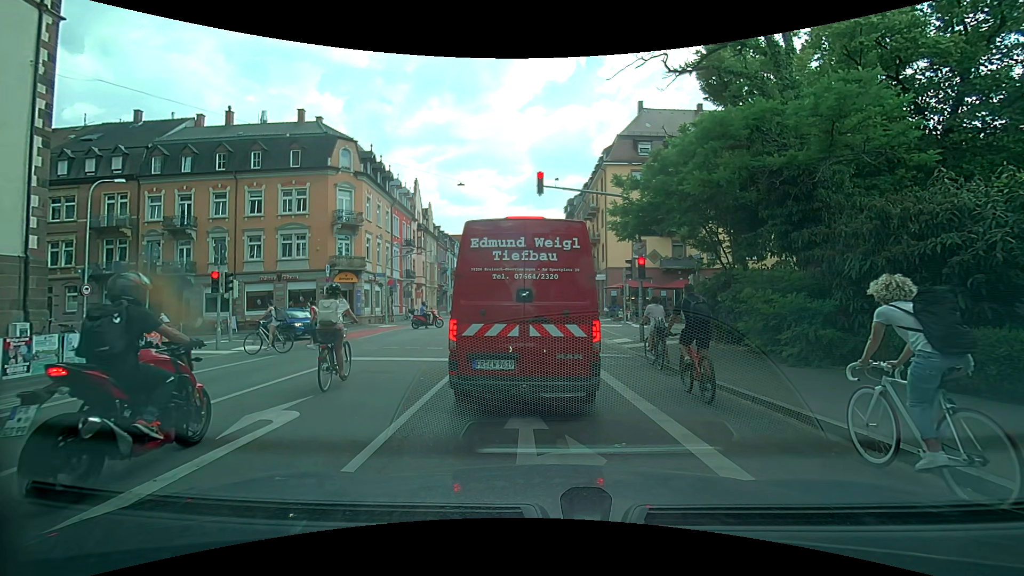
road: secondary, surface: asphalt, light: Day
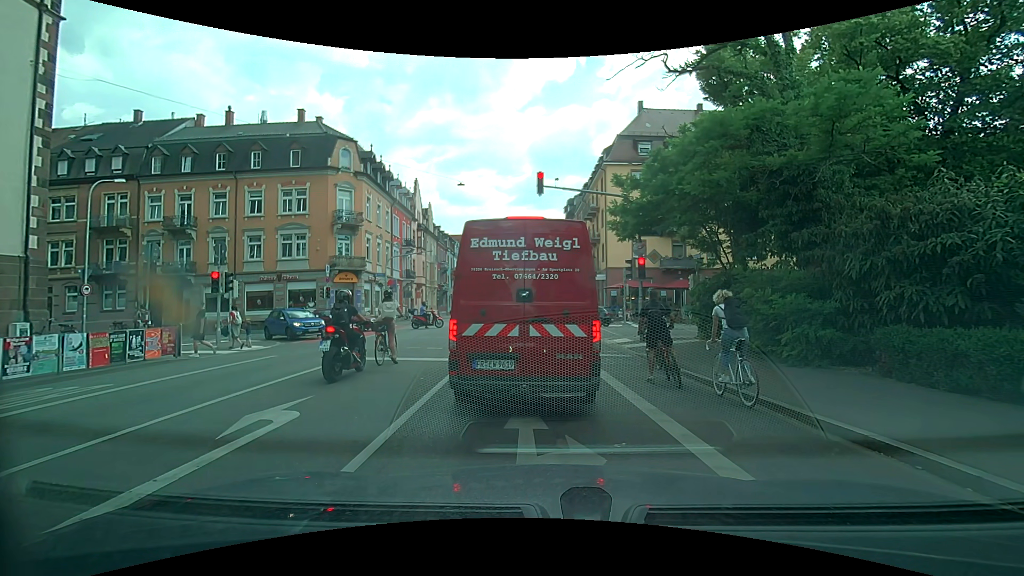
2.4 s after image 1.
(0.0, 0.0) m; 0°
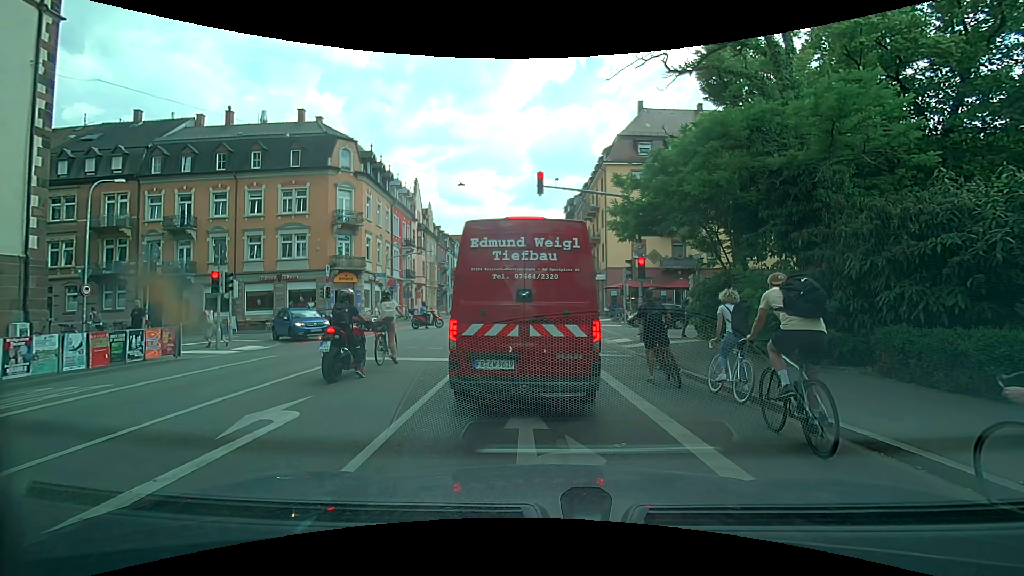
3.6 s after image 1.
(0.0, 0.0) m; 0°
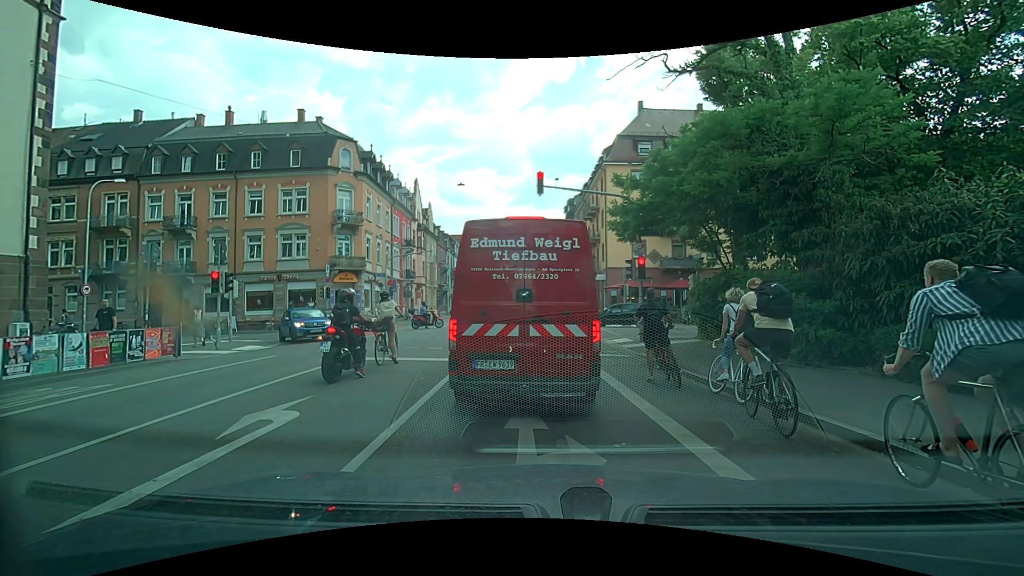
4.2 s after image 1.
(0.0, 0.0) m; 0°
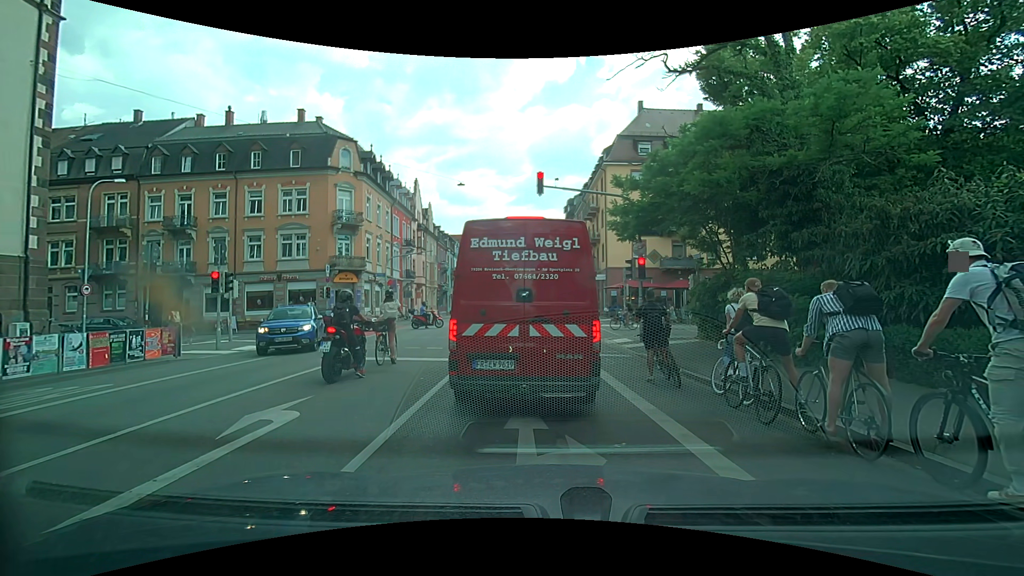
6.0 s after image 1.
(0.0, 0.0) m; 0°
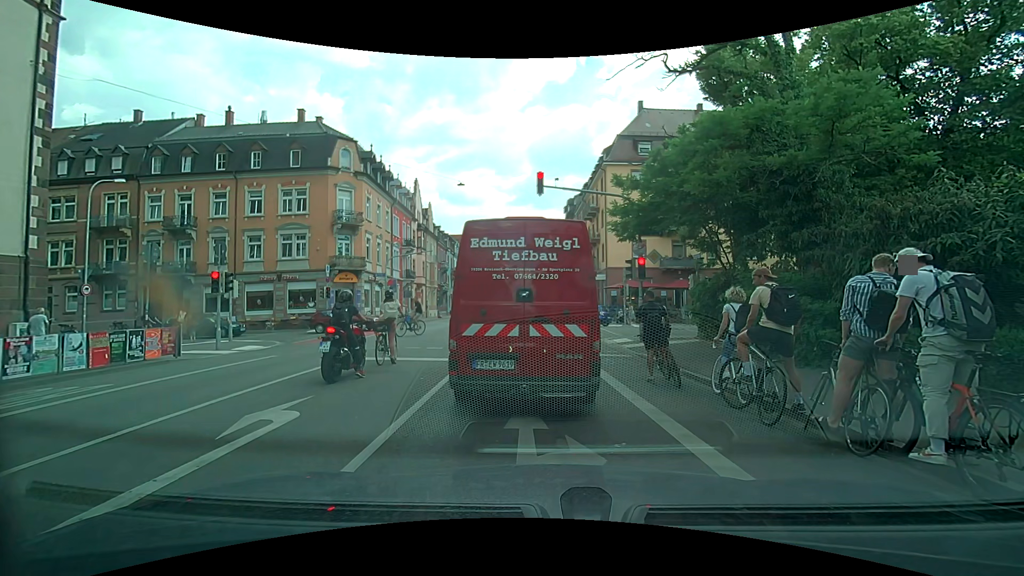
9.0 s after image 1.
(0.0, 0.0) m; 0°
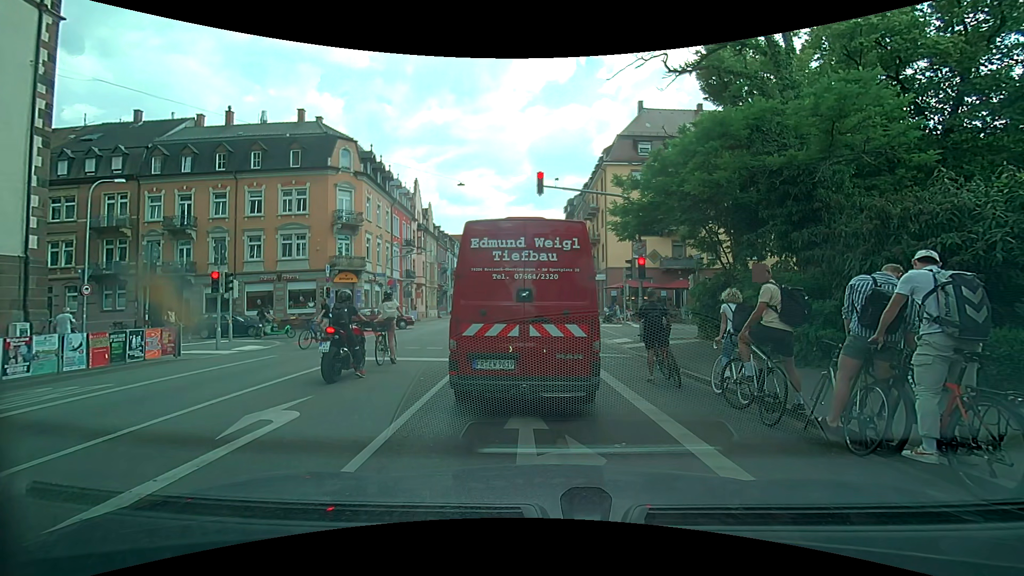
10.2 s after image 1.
(0.0, 0.0) m; 0°
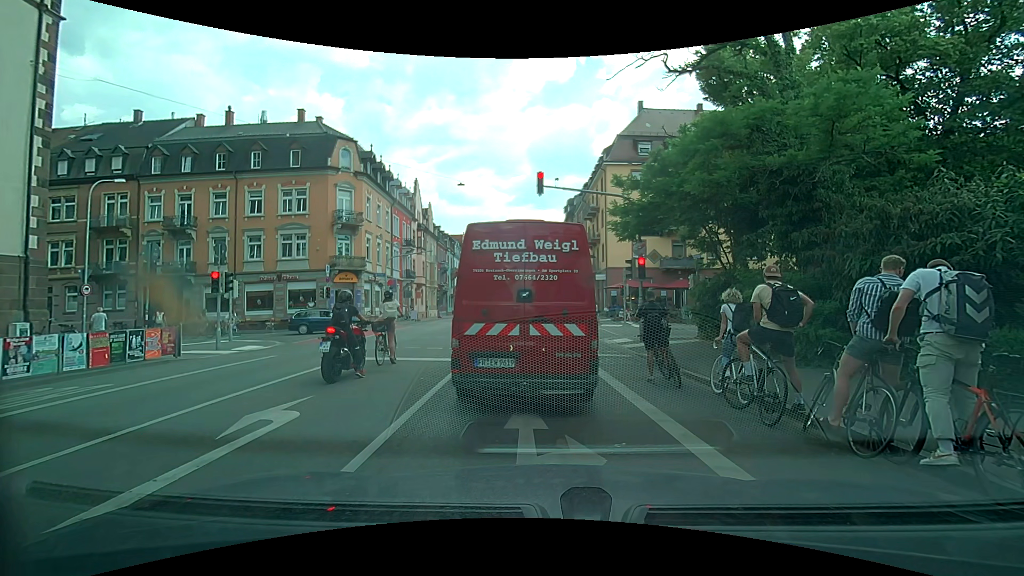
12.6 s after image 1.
(0.0, 0.0) m; 0°
(0, +10) (-1, +20) (-1, +30) (-1, +40) (-2, +50) (-2, +60) (-2, +70) (-3, +80) (-3, +90) (-3, +100) m
